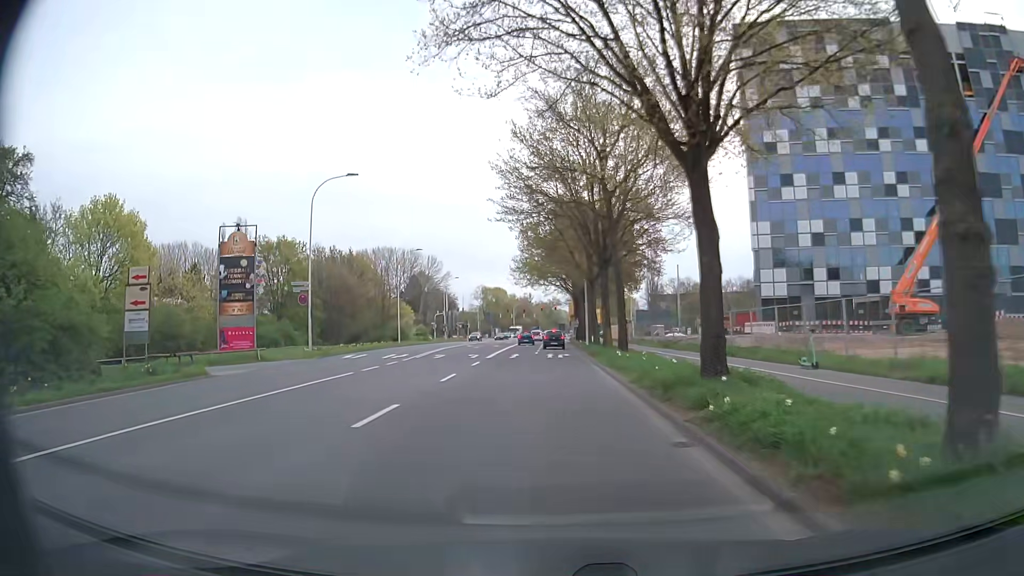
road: secondary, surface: asphalt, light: Day
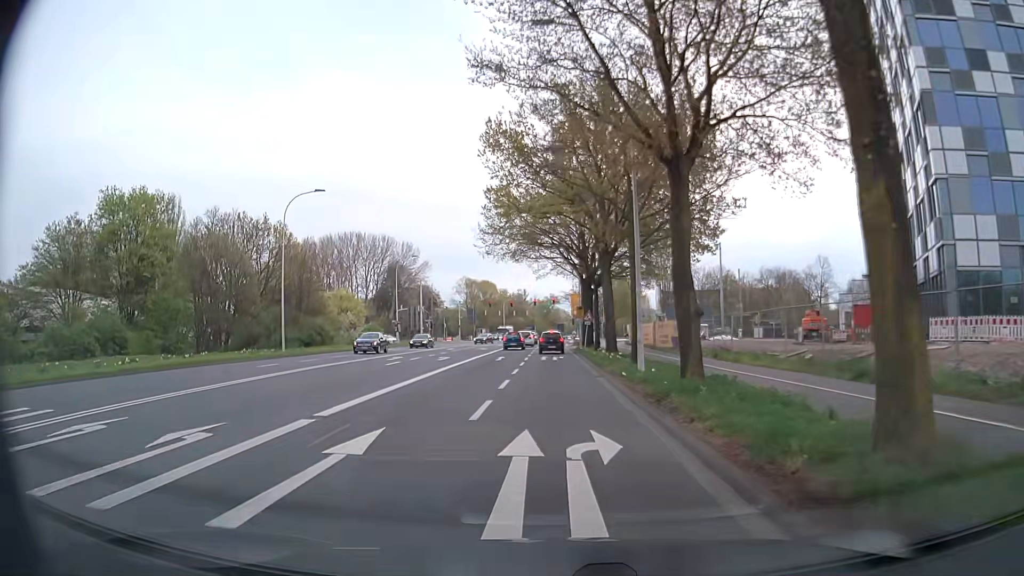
(+0.2, +31.6) m; +1°
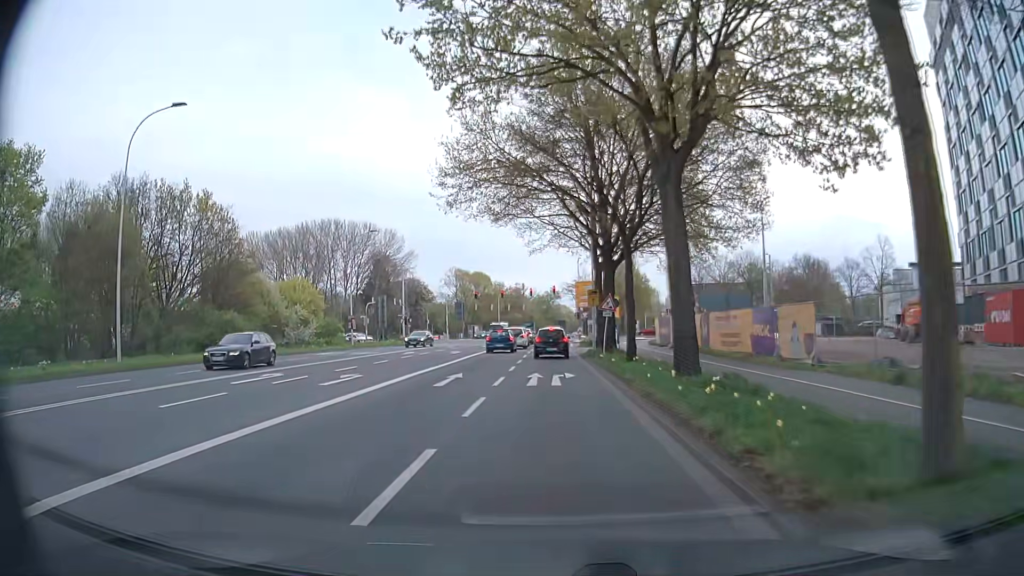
(-0.1, +17.8) m; -1°
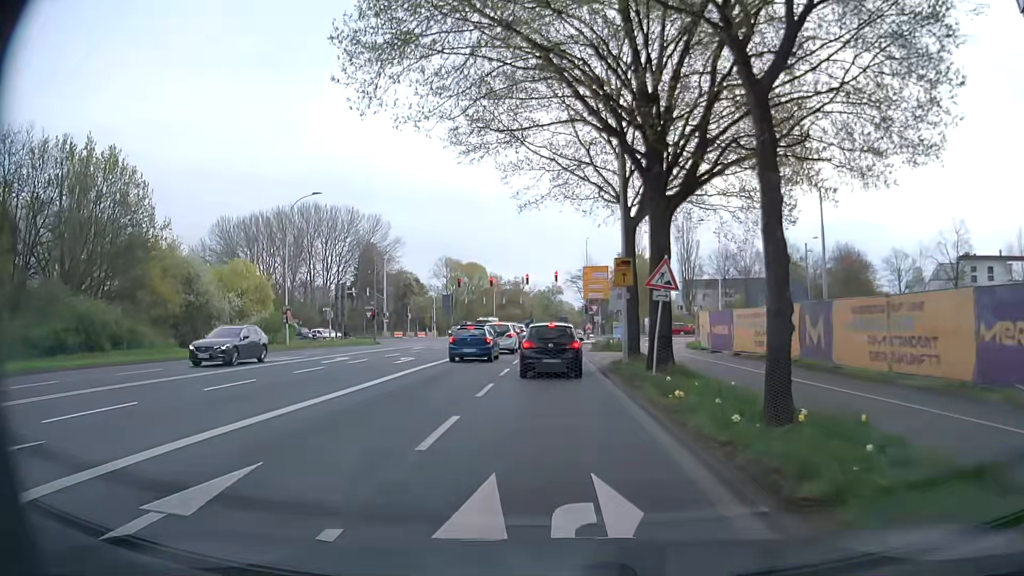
(+0.2, +14.9) m; 0°
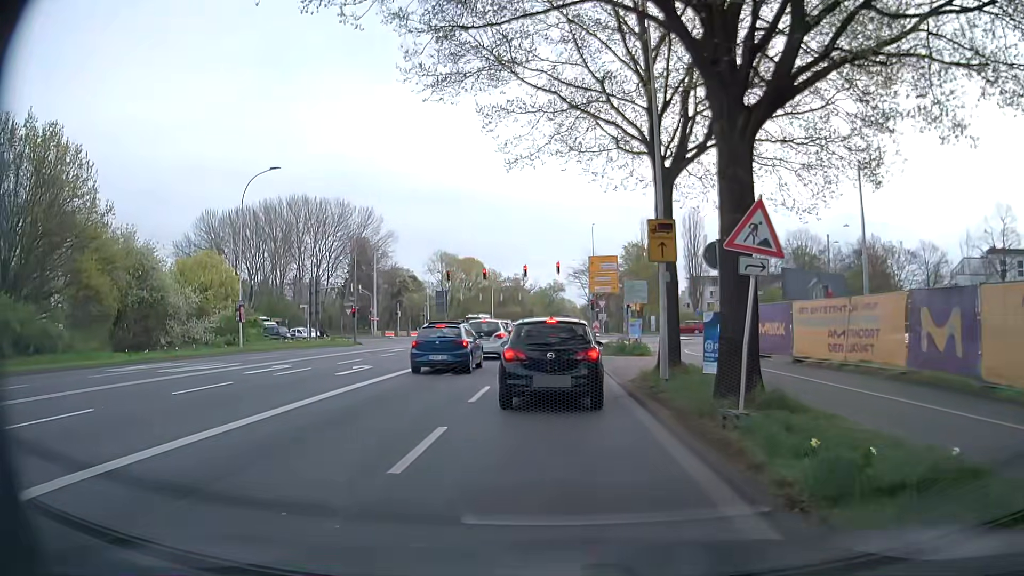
(0.0, +7.0) m; -1°
